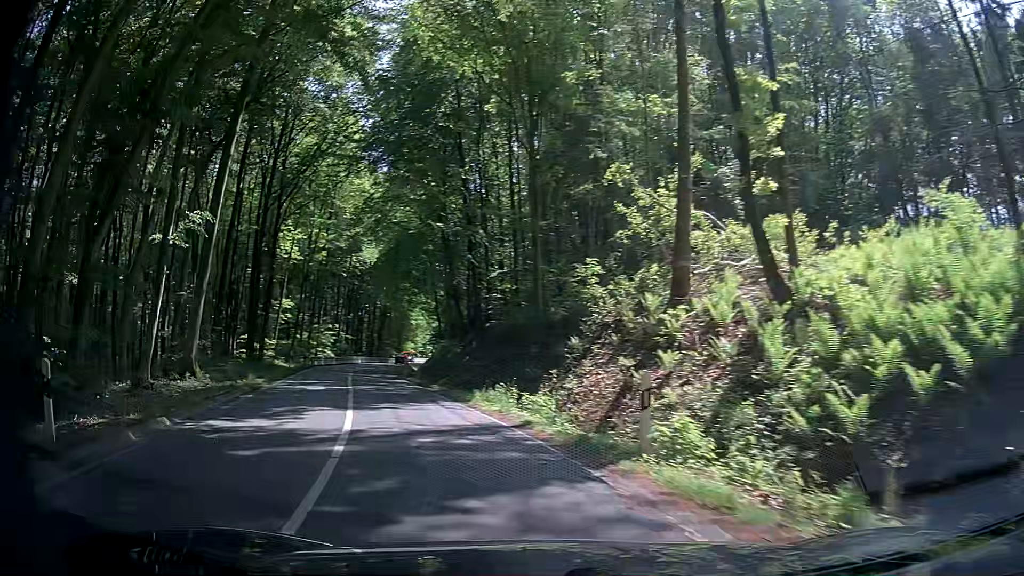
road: secondary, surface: asphalt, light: Day
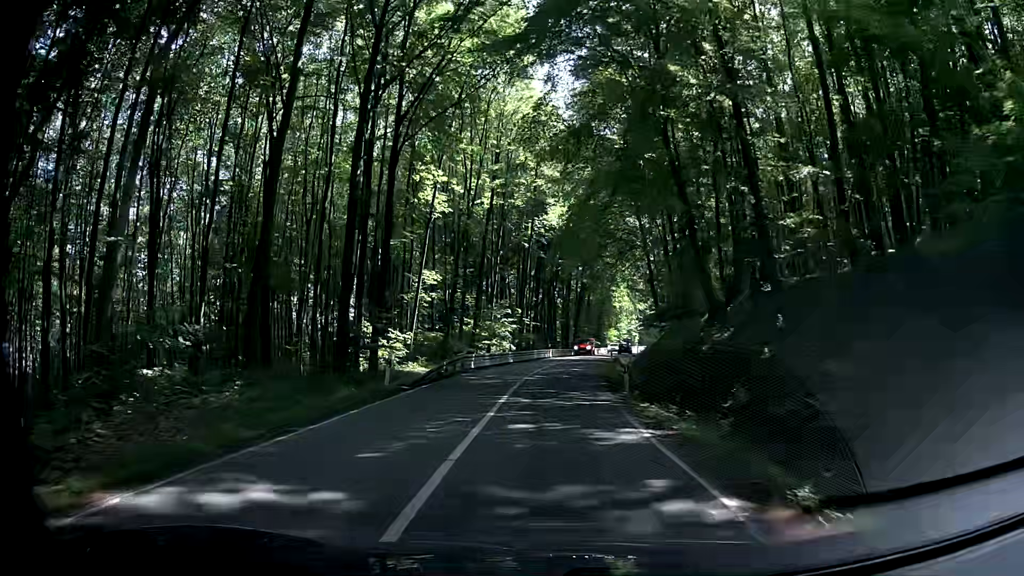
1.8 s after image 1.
(-5.0, +20.1) m; -19°
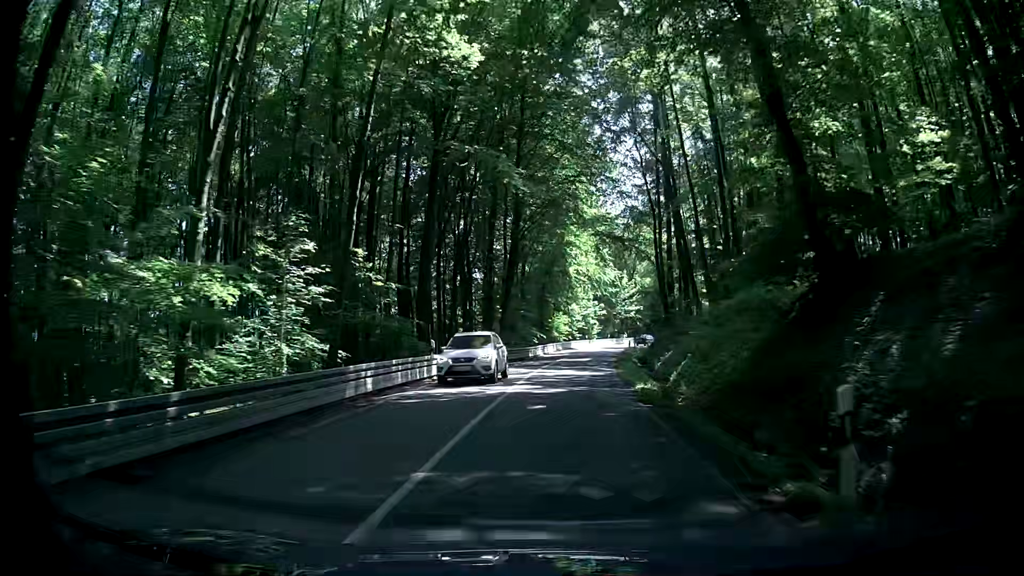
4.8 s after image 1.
(+1.4, +44.3) m; +6°
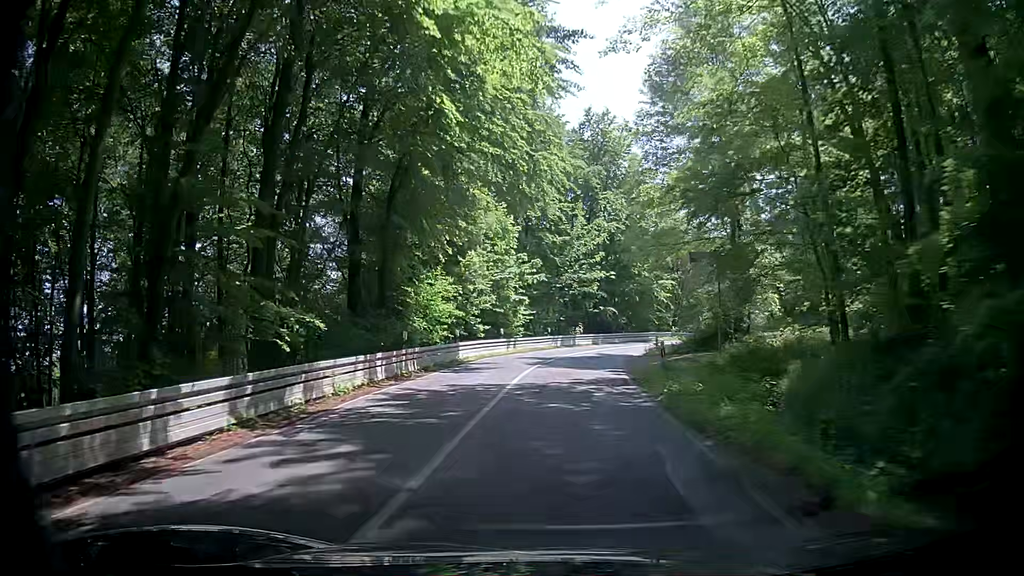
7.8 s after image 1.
(+3.4, +47.5) m; +6°
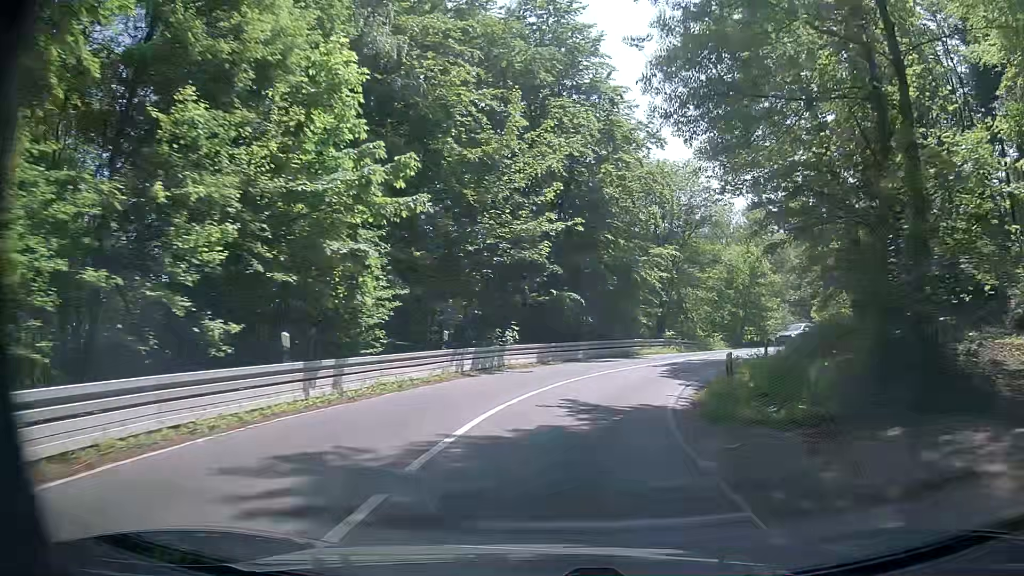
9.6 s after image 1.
(+1.3, +24.2) m; +6°
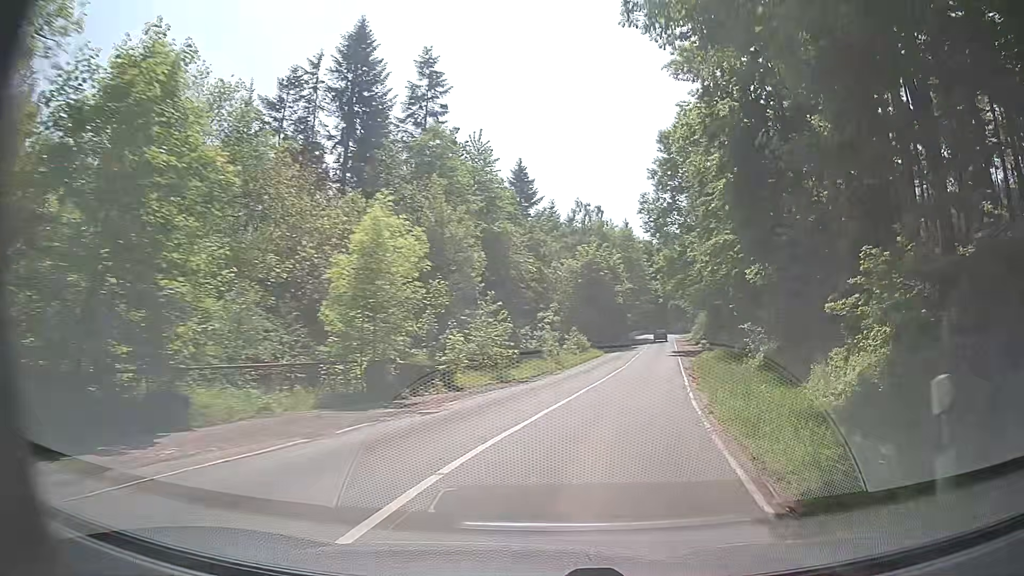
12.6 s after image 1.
(+12.1, +36.0) m; +42°
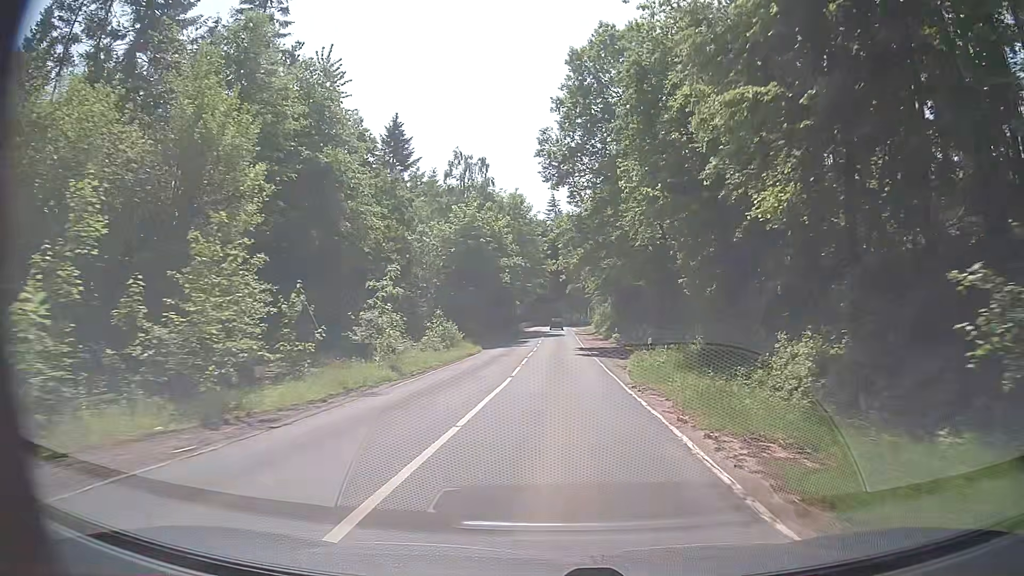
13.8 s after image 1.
(+2.0, +17.0) m; +11°
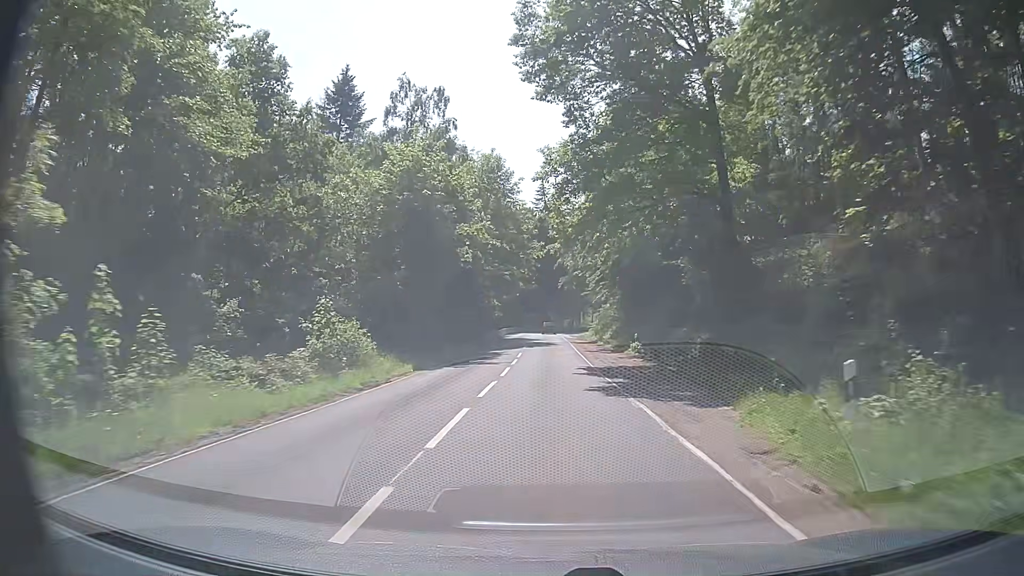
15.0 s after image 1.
(+0.2, +18.4) m; +1°
